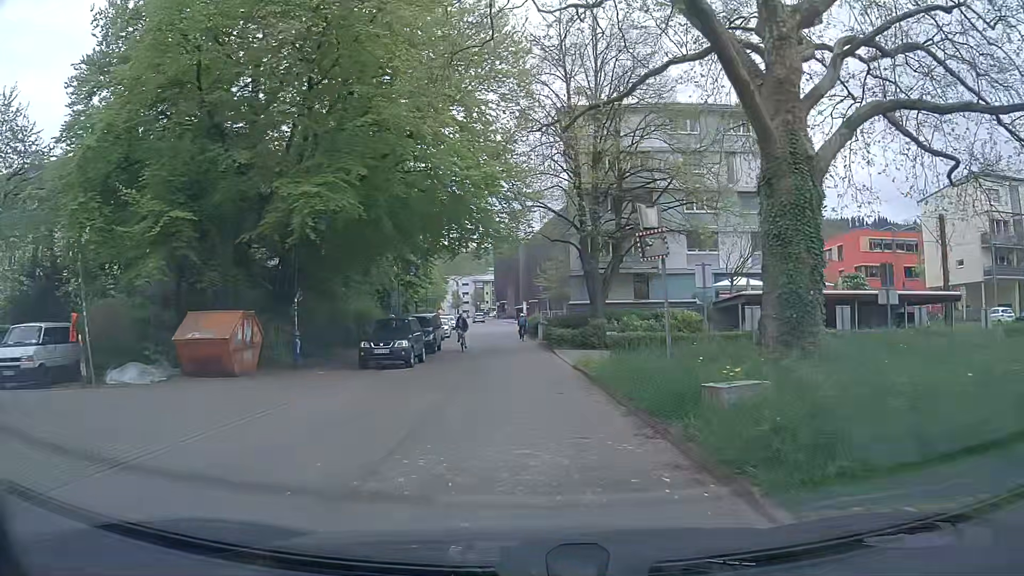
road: residential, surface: asphalt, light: Day
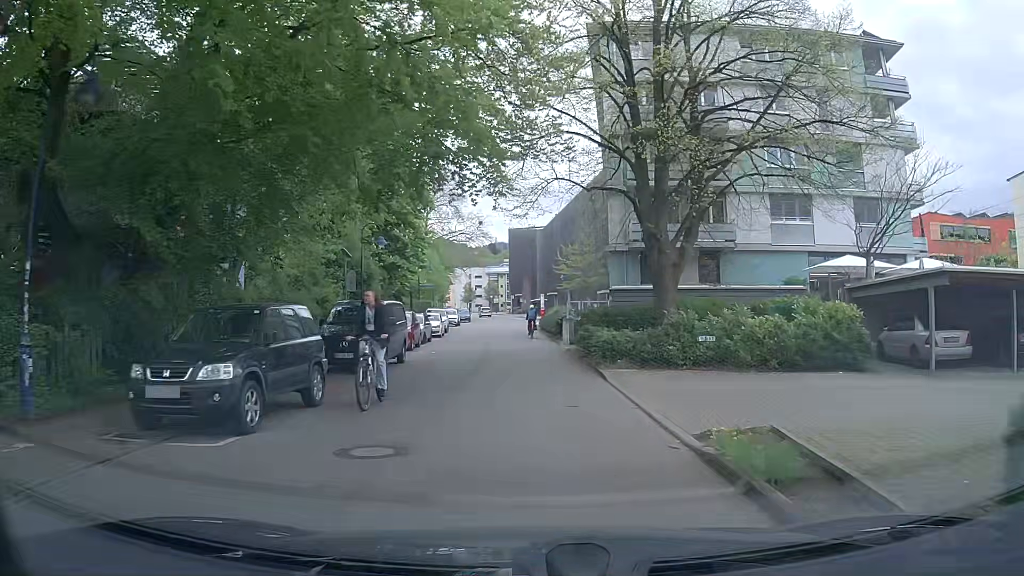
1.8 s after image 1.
(-0.2, +13.9) m; -2°
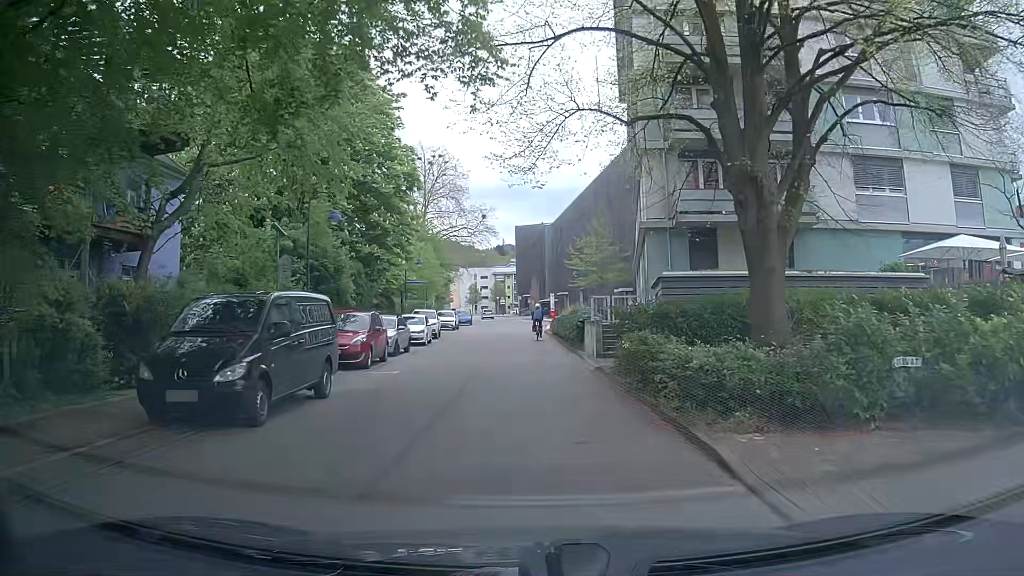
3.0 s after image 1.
(+0.1, +8.7) m; 0°
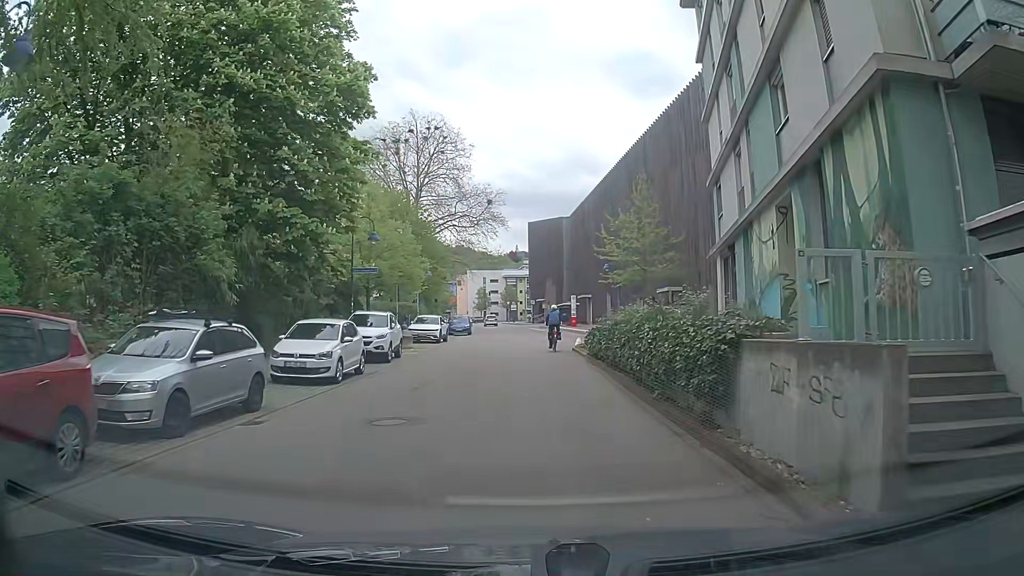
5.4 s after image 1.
(-0.3, +16.4) m; -1°
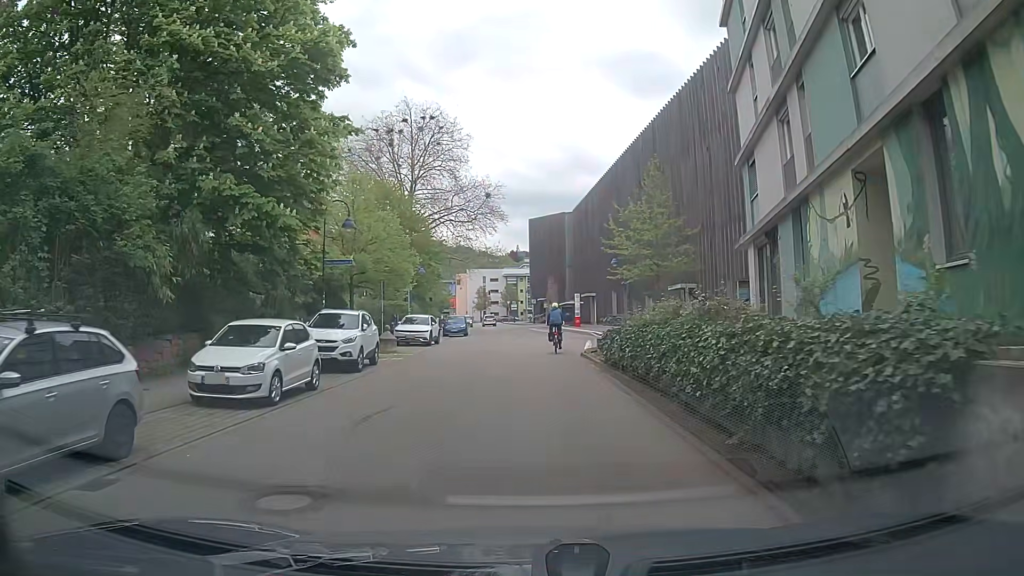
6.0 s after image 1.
(0.0, +4.1) m; -1°
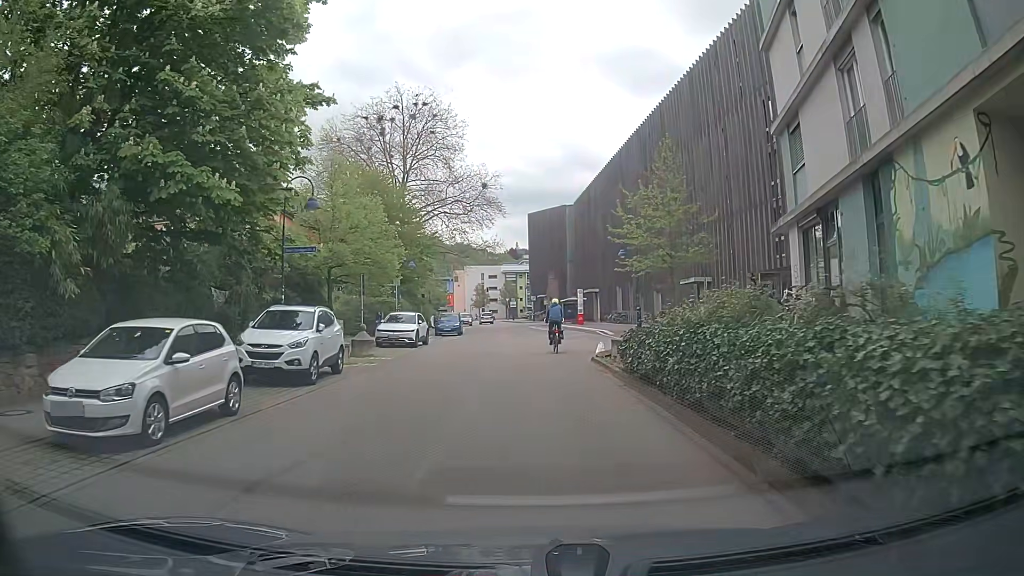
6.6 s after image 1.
(0.0, +4.0) m; -2°
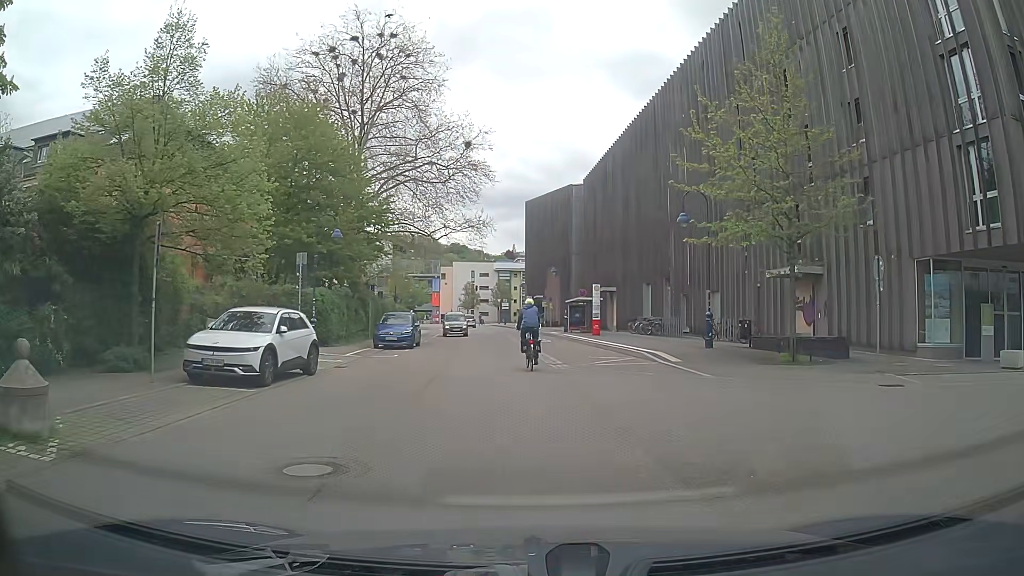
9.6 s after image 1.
(+0.9, +17.0) m; +2°
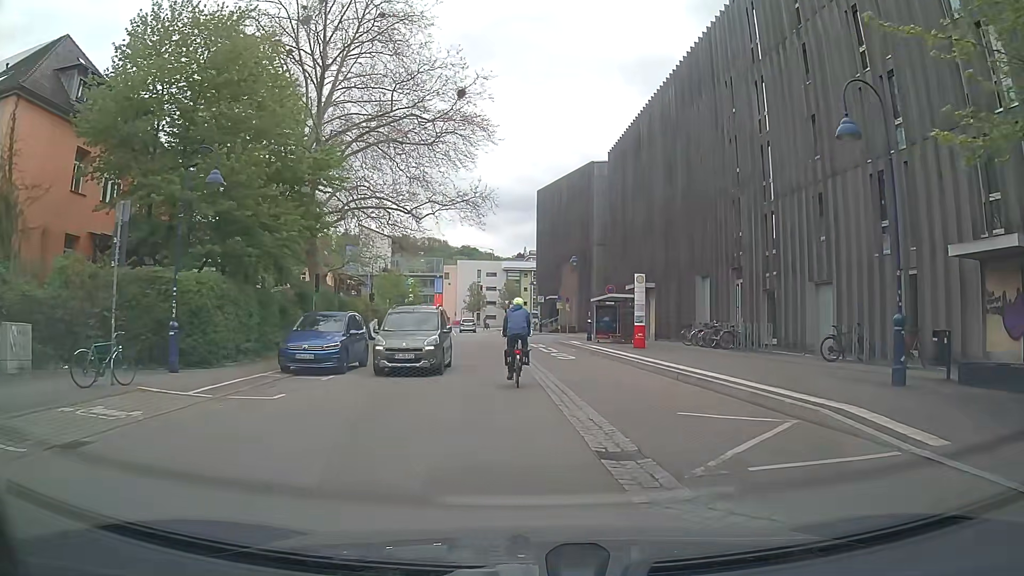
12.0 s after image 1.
(-0.1, +12.7) m; -1°
